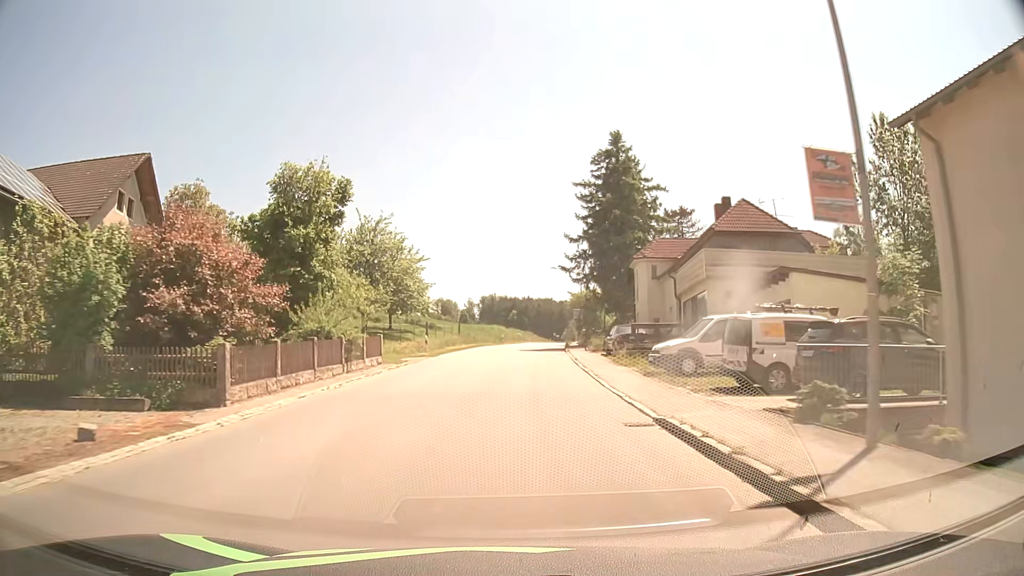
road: secondary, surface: asphalt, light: Day
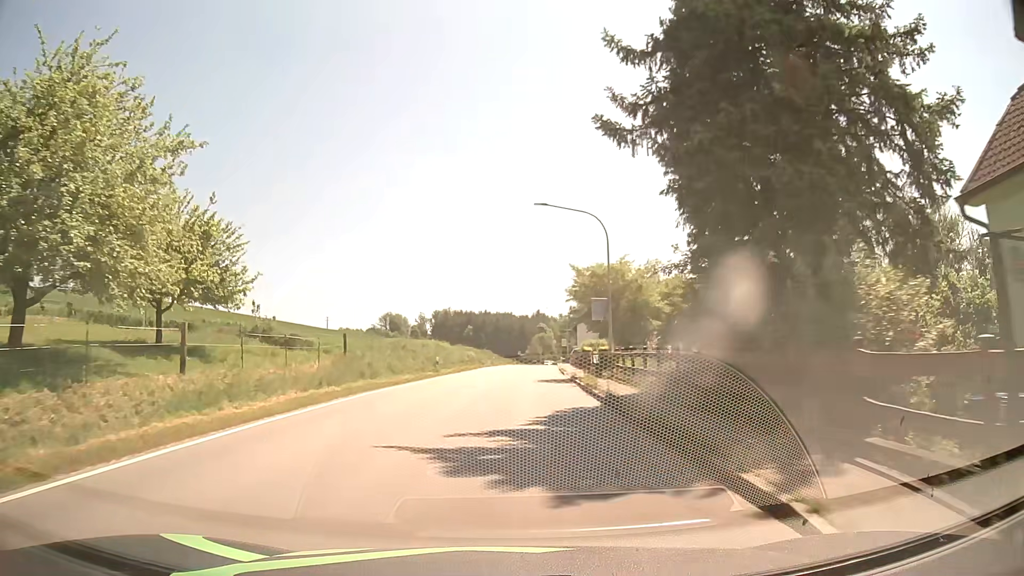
(+1.1, +36.9) m; +3°
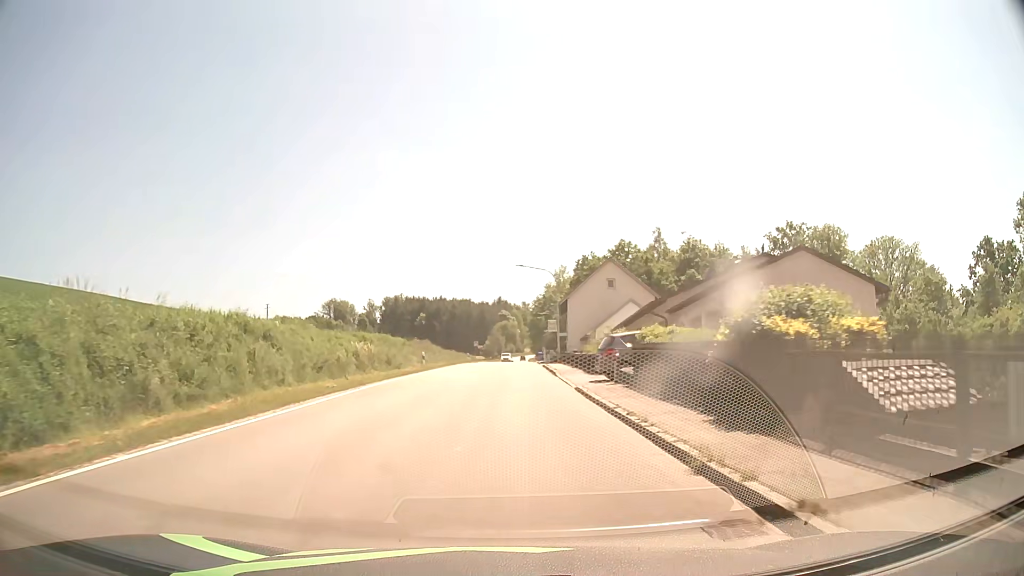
(+1.3, +37.6) m; +4°
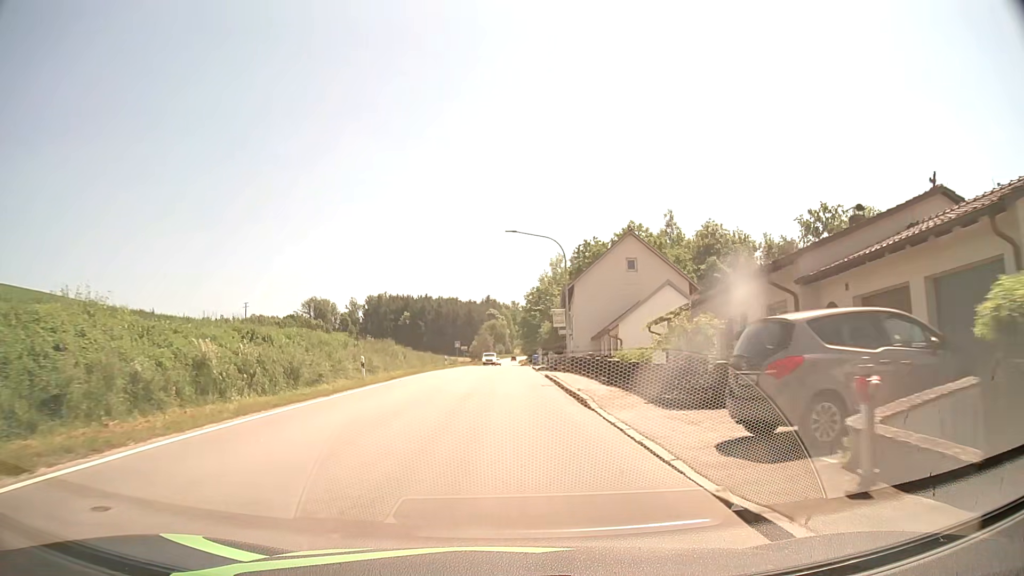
(+0.2, +15.3) m; +1°
(0, +10) (0, +20) (0, +30) (0, +40) (0, +50) (0, +60) (0, +70) (0, +80) (0, +90) (0, +100) m
